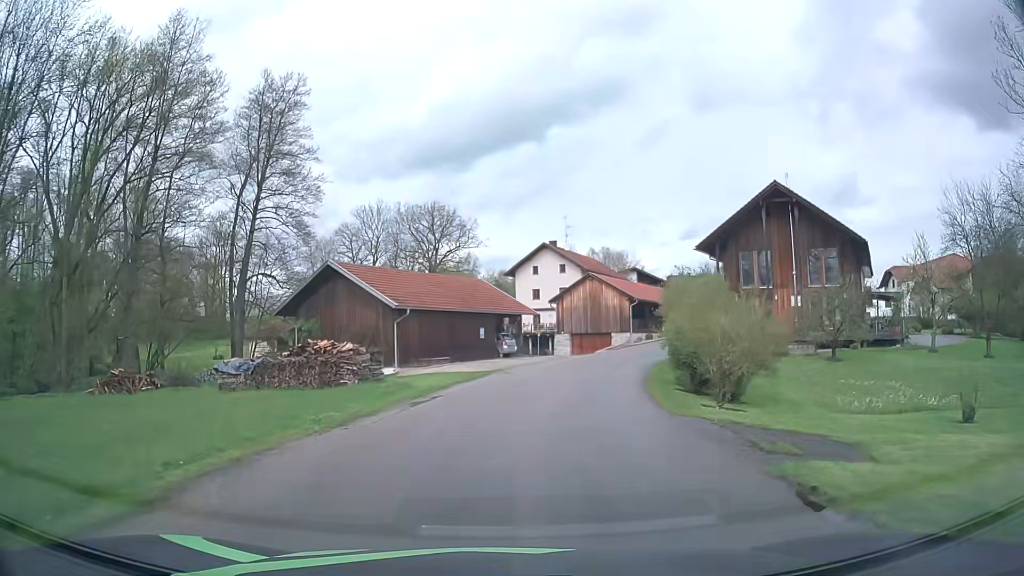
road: unclassified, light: Day
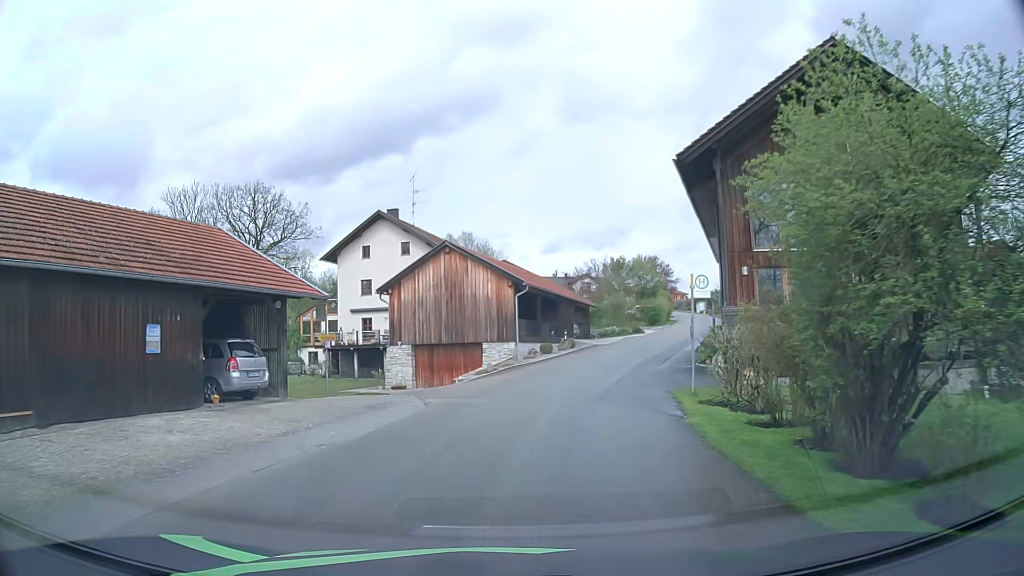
(+2.7, +25.3) m; +12°
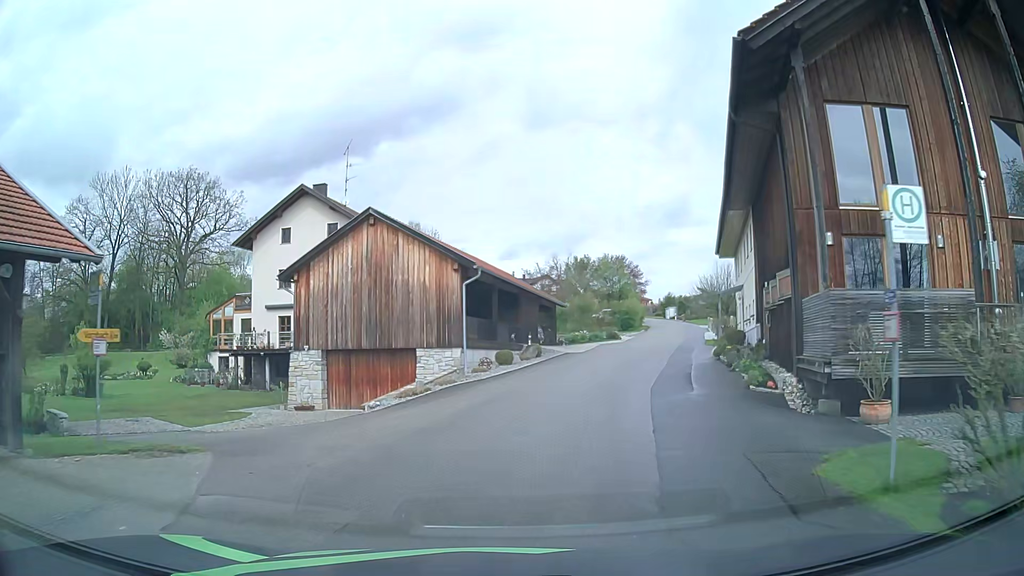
(+0.3, +9.9) m; +3°
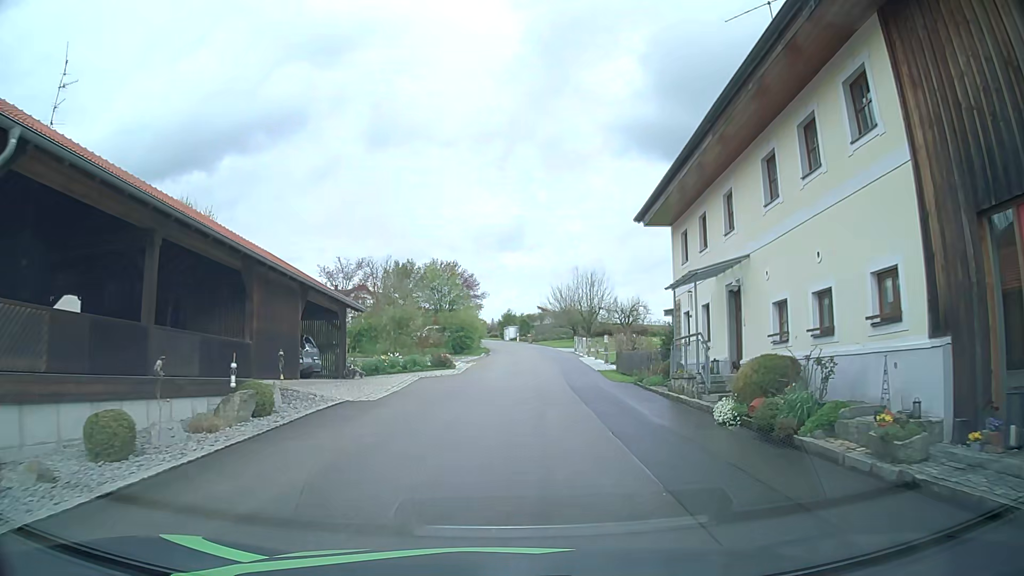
(+2.5, +18.9) m; +16°
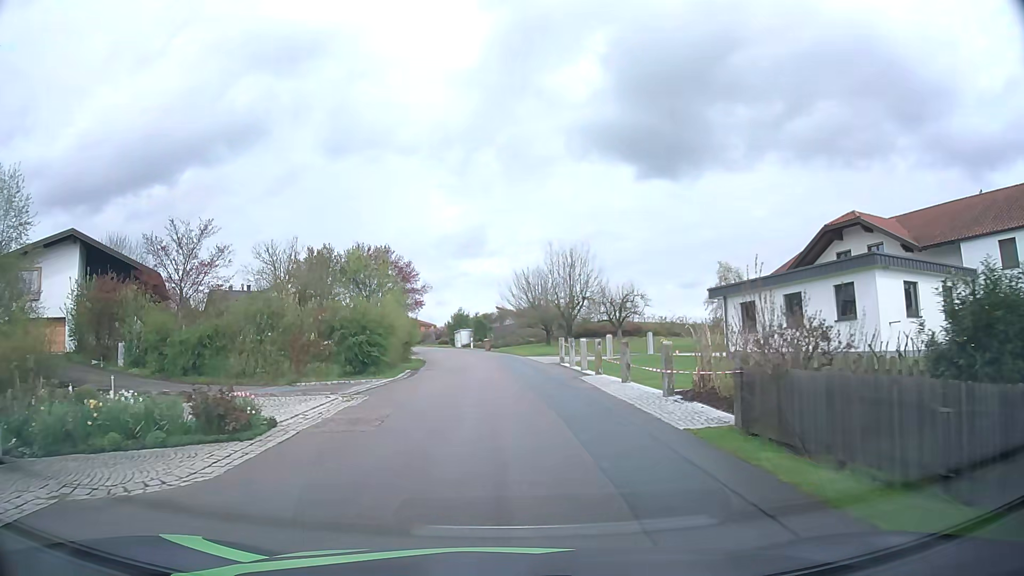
(+0.5, +19.9) m; +2°
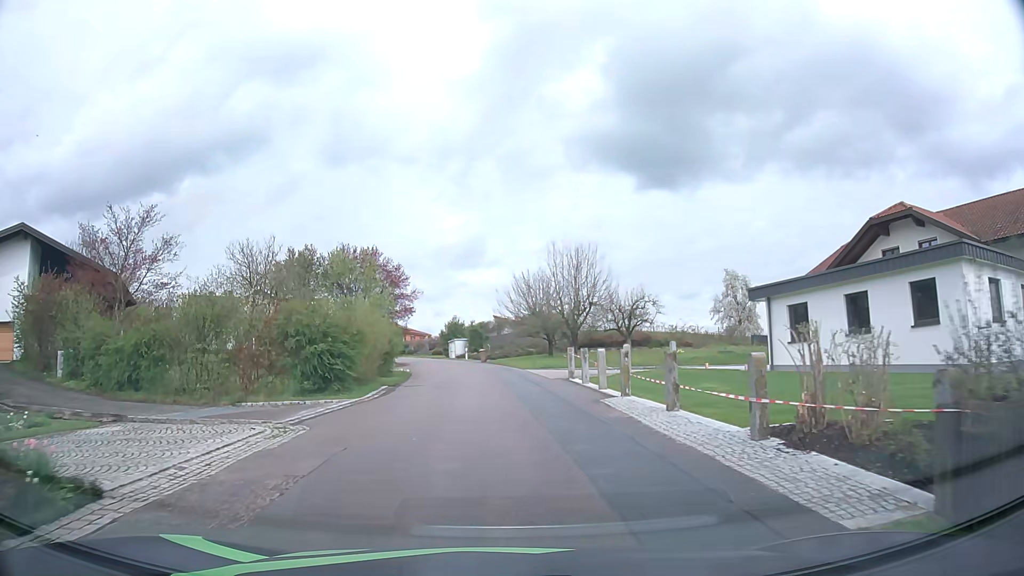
(0.0, +5.2) m; 0°
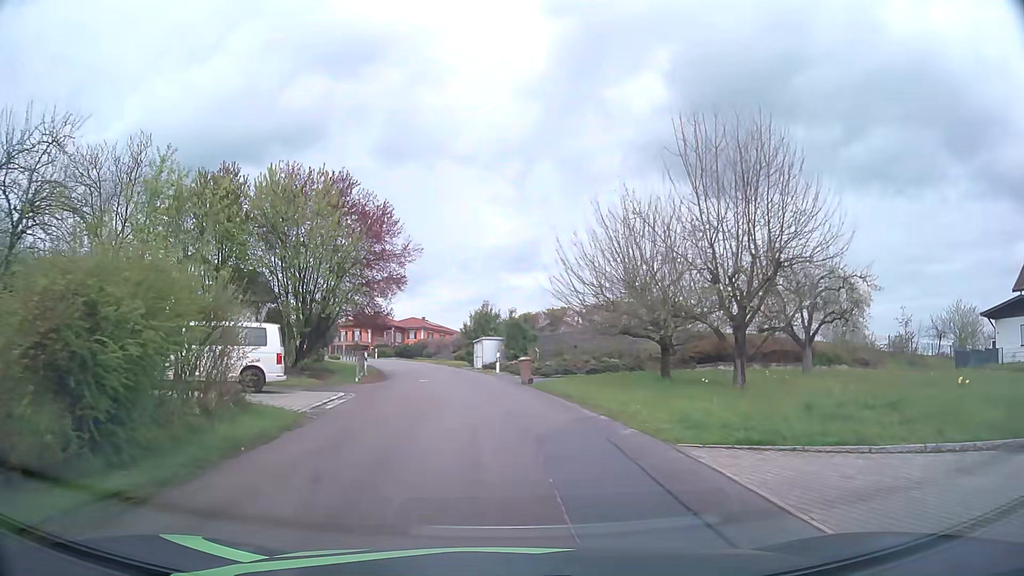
(-0.6, +25.2) m; -4°
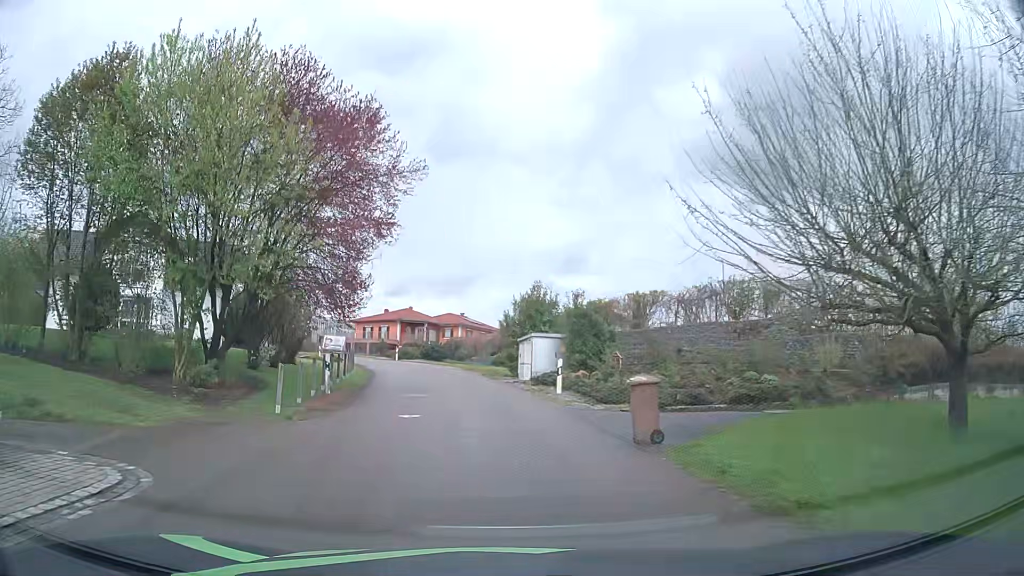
(-0.4, +14.5) m; -3°
(0, +10) (-1, +20) (-3, +30) (-5, +40) (-8, +49) (-12, +58) (-18, +66) (-25, +74) (-32, +80) (-40, +87) m
